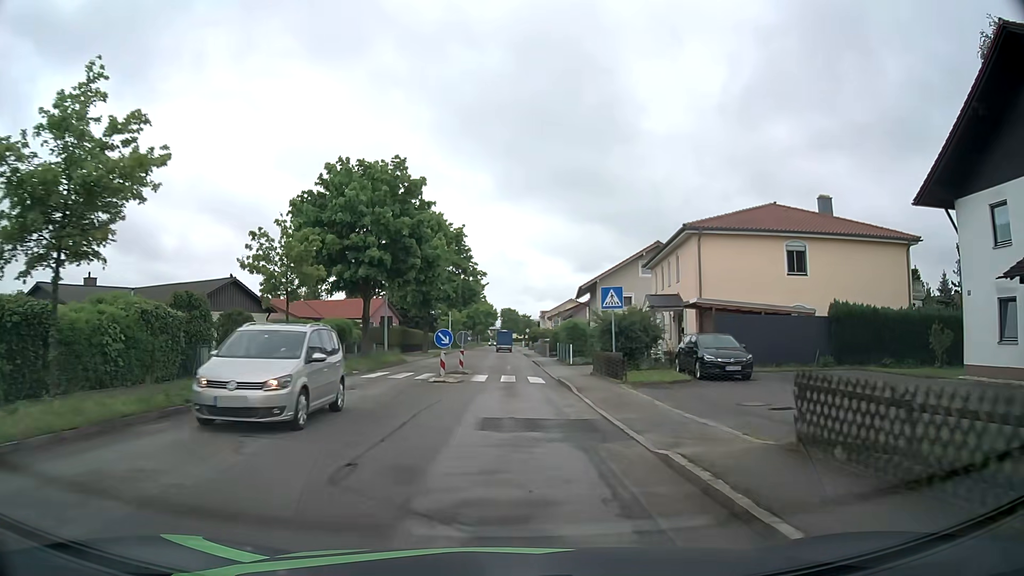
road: unclassified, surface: asphalt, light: Day
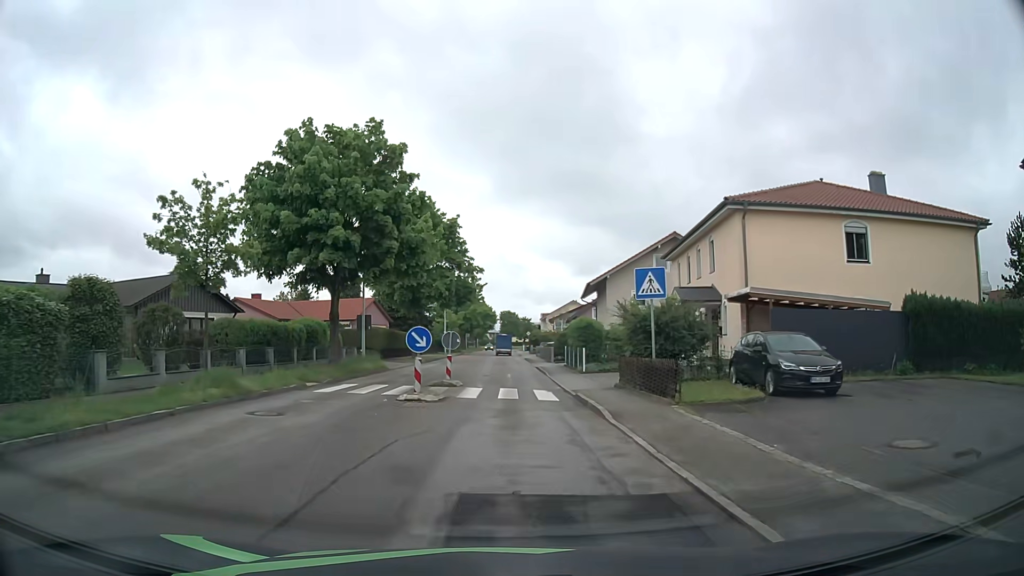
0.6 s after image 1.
(0.0, +6.1) m; 0°
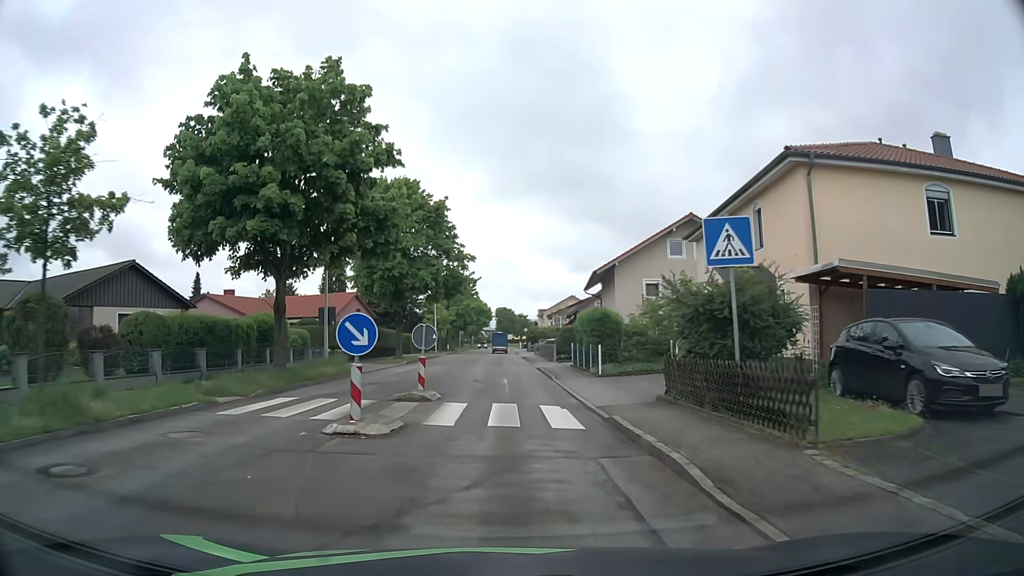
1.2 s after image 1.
(0.0, +6.2) m; 0°
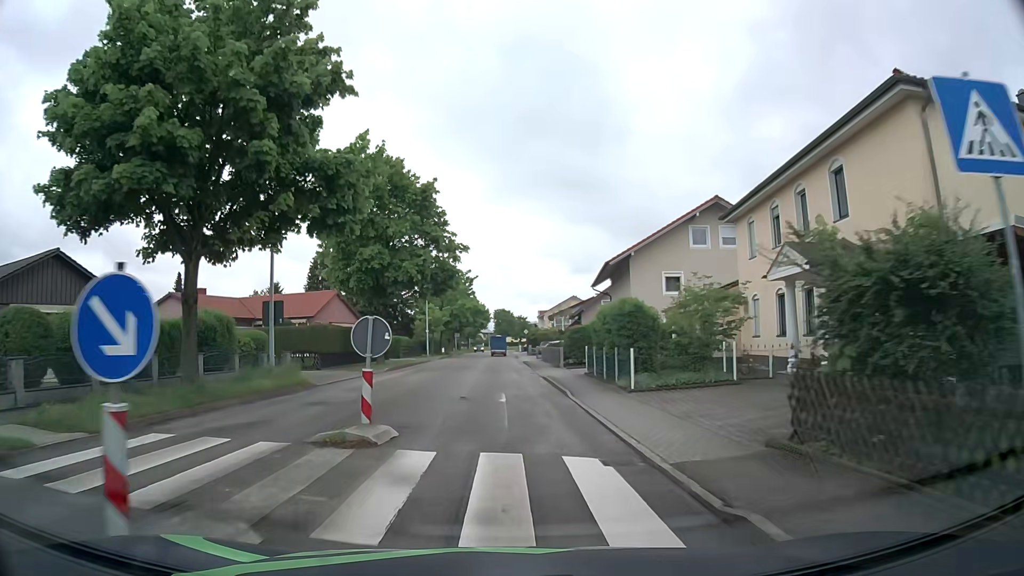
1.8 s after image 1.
(+0.1, +6.3) m; 0°
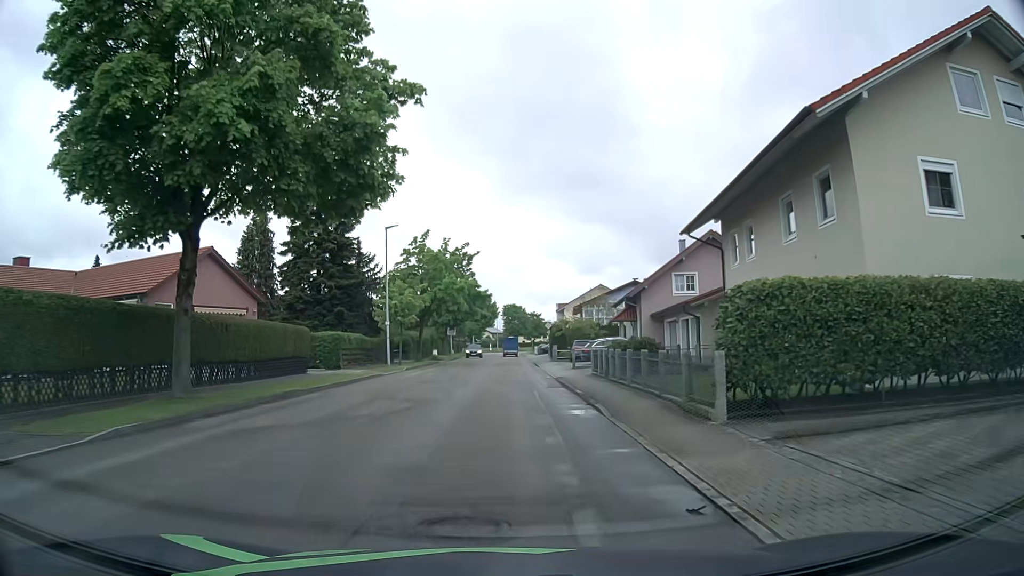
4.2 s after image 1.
(-0.2, +26.4) m; -1°
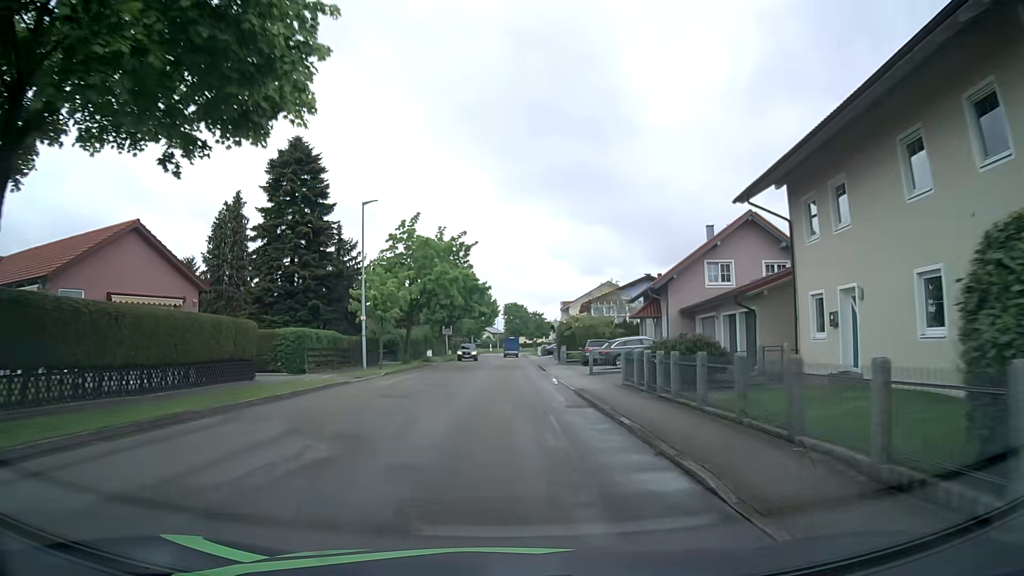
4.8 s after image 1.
(0.0, +6.9) m; 0°
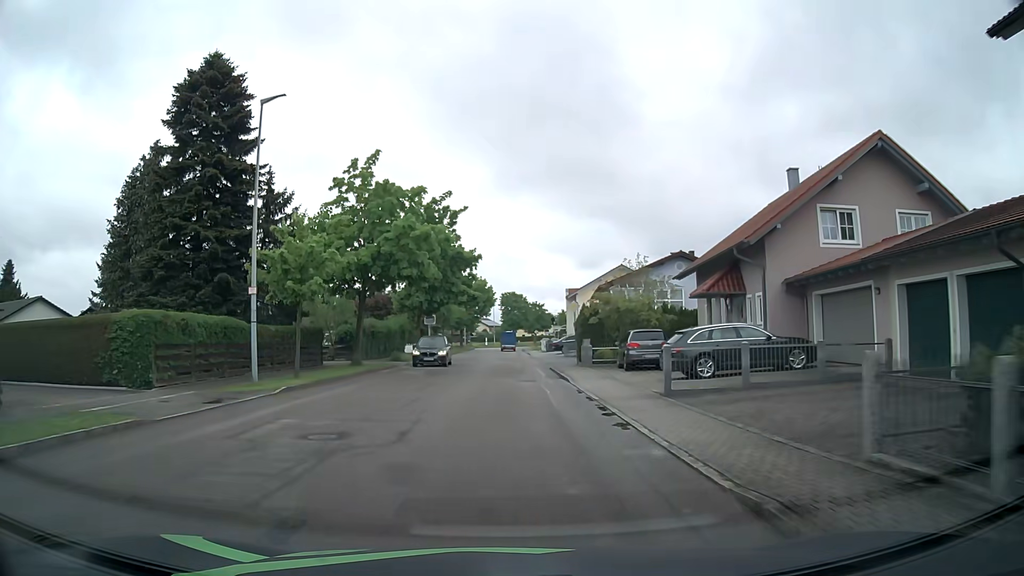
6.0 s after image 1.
(0.0, +14.2) m; 0°
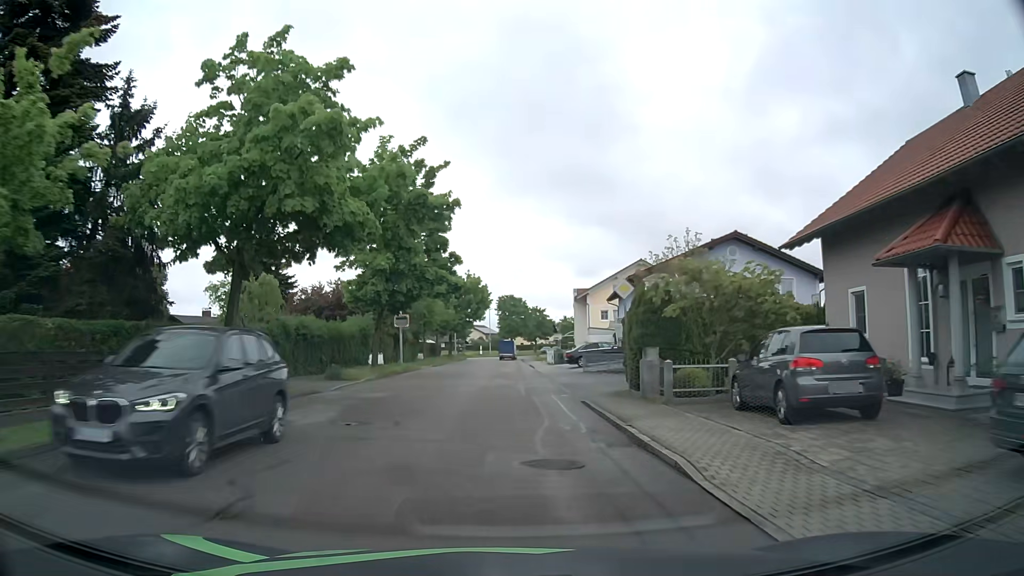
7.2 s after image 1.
(+0.1, +14.4) m; +1°
(0, +10) (0, +20) (0, +30) (0, +40) (0, +50) (-1, +60) (-1, +70) (-1, +80) (-1, +90) (0, +100) m
